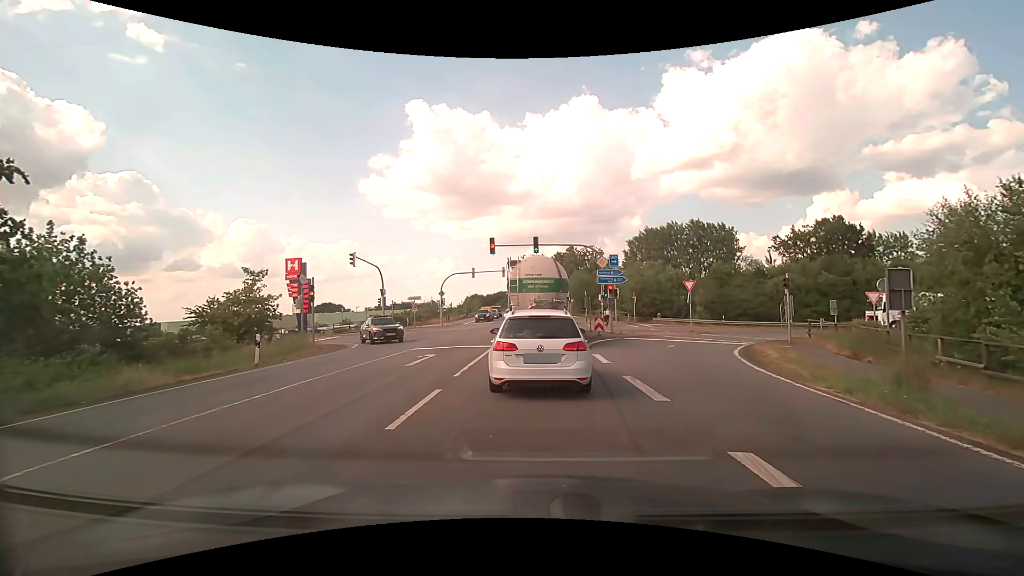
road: primary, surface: asphalt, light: Day
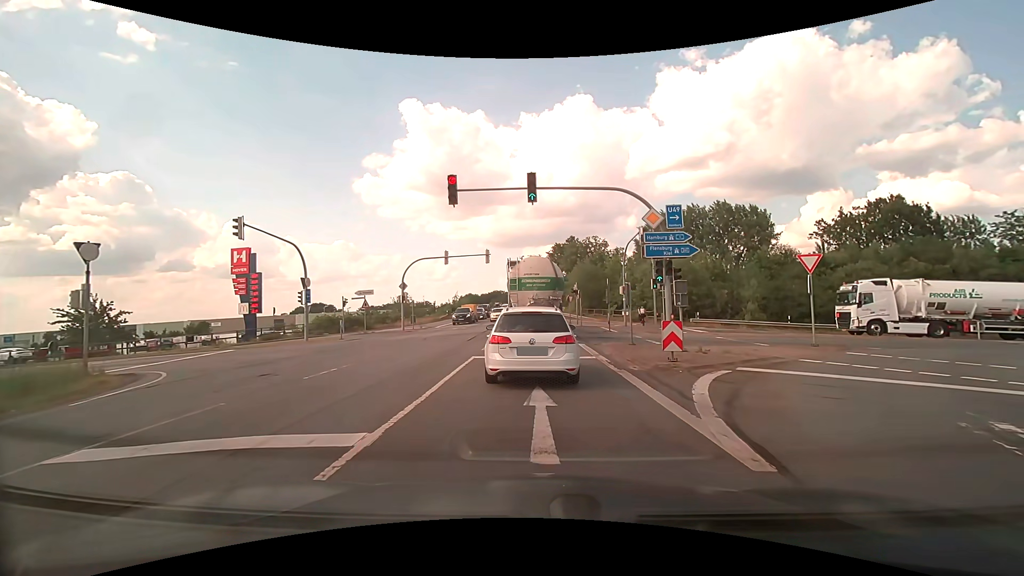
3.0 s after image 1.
(0.0, +15.7) m; +1°
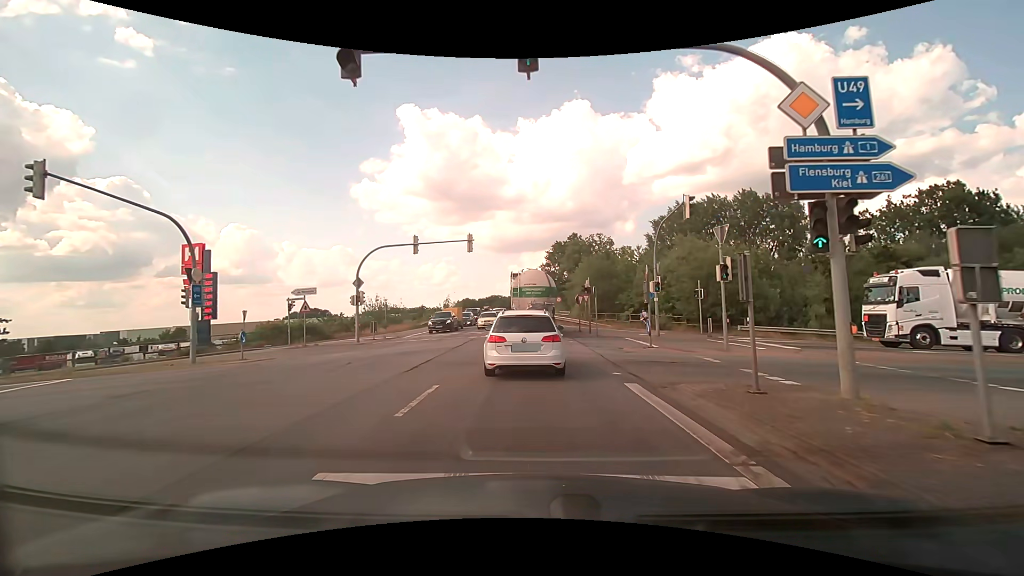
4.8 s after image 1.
(0.0, +10.8) m; 0°
(0, +10) (0, +20) (0, +30) (0, +40) (0, +50) (0, +60) (-1, +70) (-1, +80) (-1, +90) (-1, +100) m
